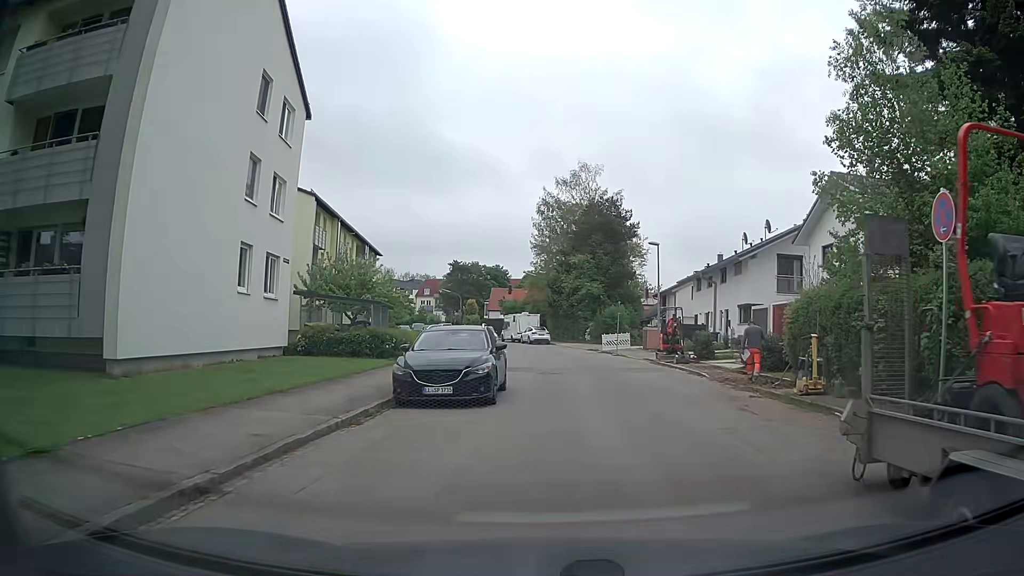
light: Day
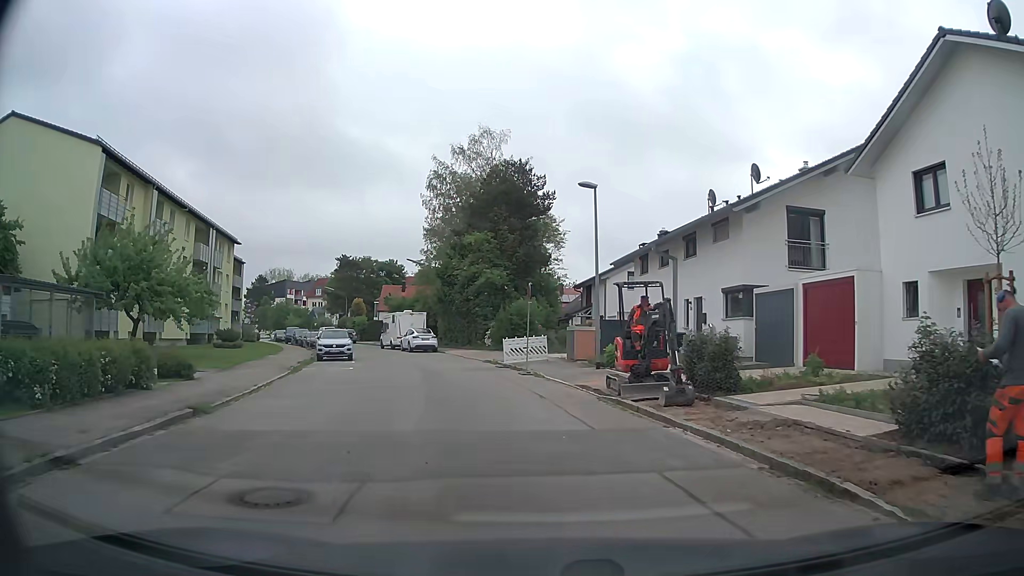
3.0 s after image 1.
(+1.5, +15.6) m; +8°
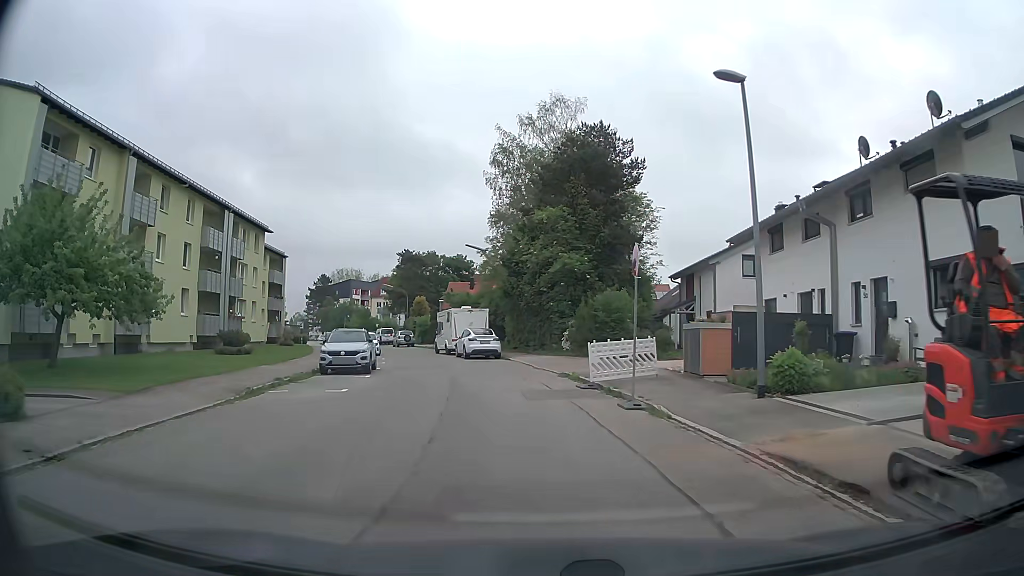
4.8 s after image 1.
(-0.6, +10.1) m; -7°
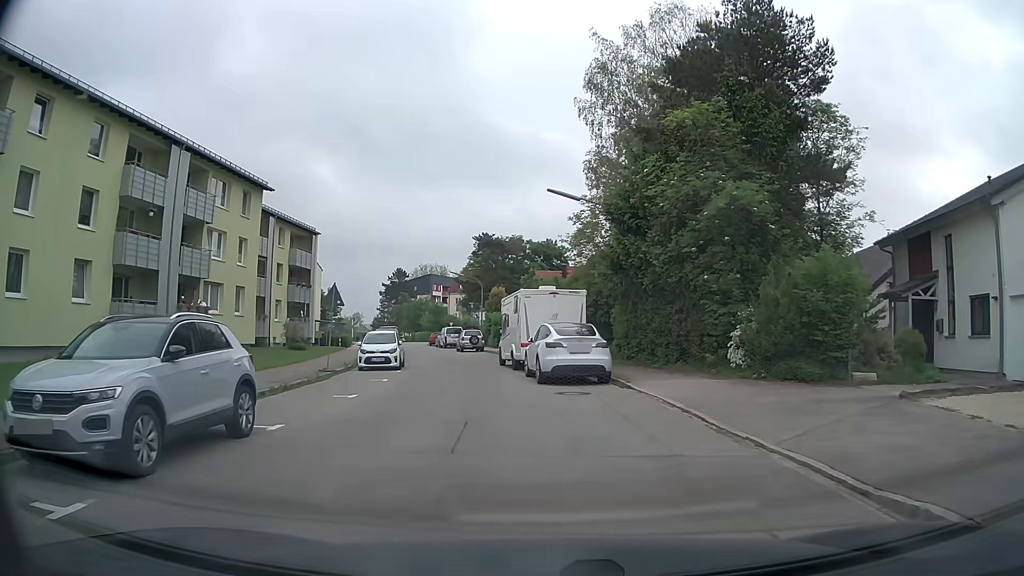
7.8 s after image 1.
(-1.2, +17.8) m; -8°
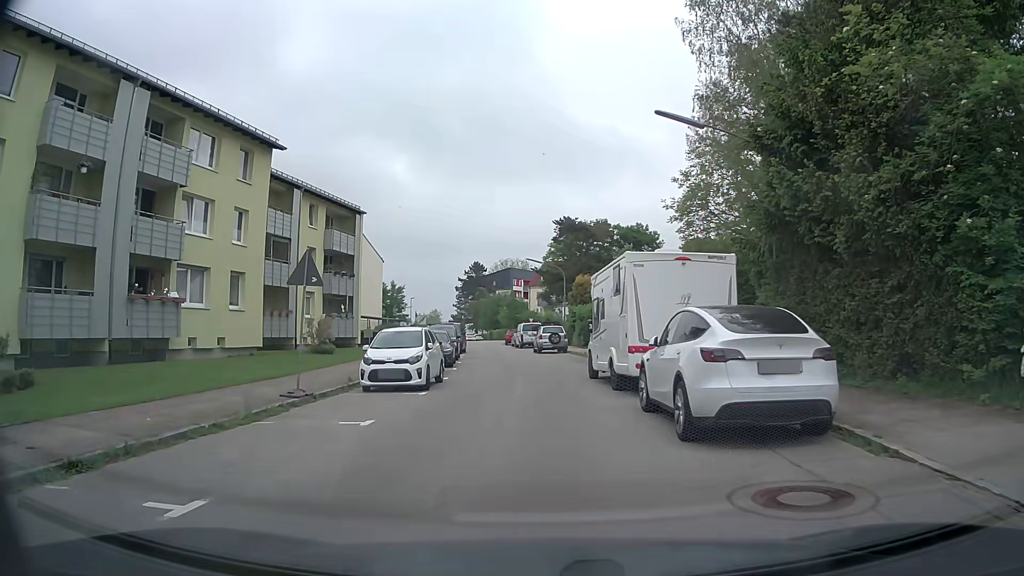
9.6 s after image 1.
(-0.4, +9.7) m; -6°
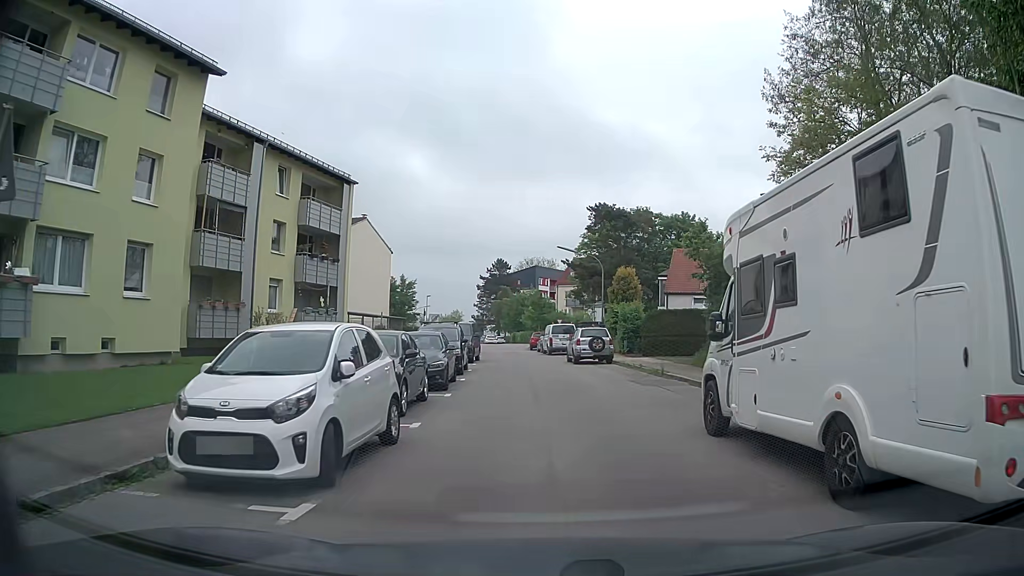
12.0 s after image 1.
(-0.6, +9.9) m; -3°
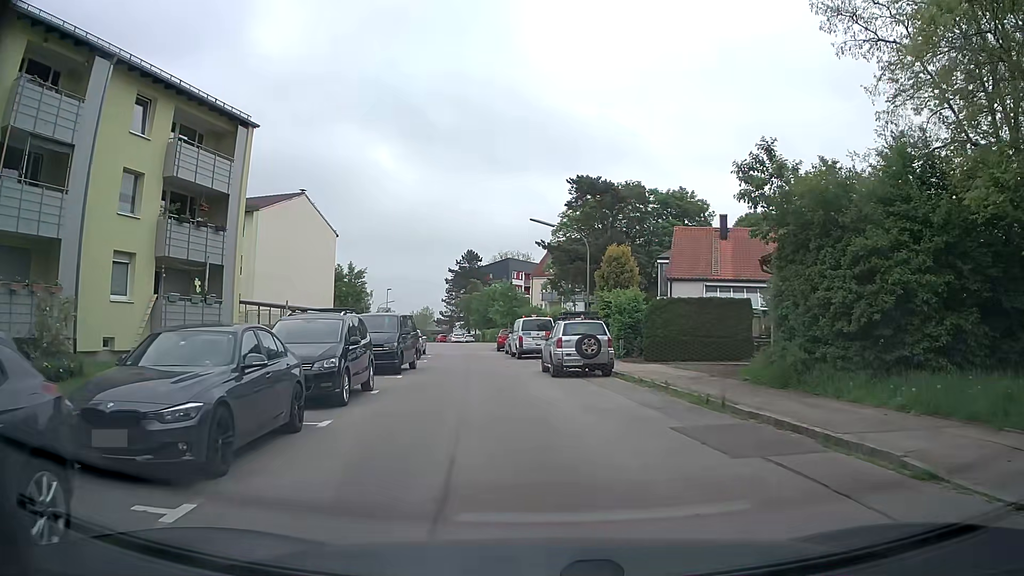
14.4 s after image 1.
(+0.4, +10.7) m; +2°
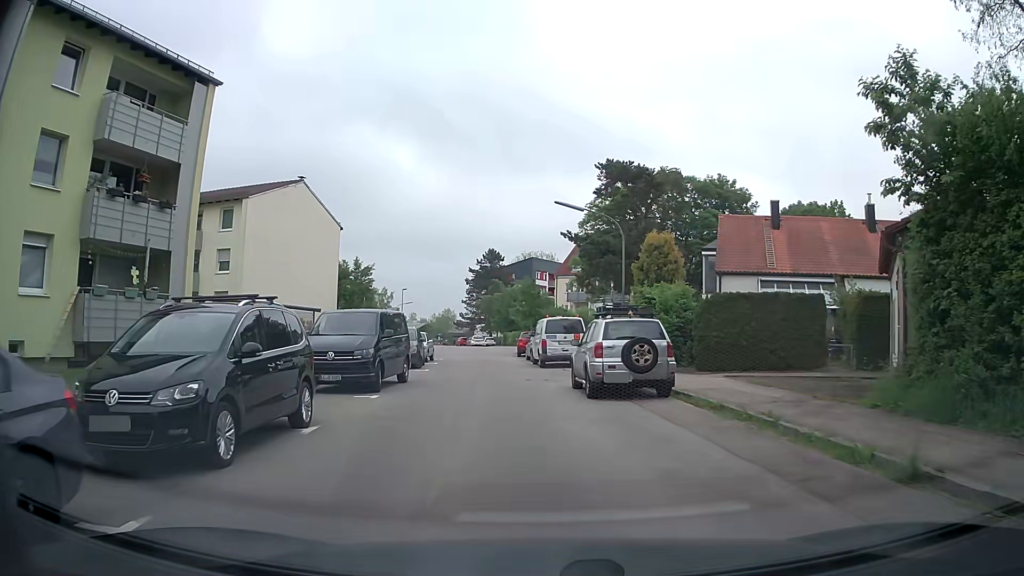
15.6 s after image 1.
(-0.1, +5.7) m; -2°
(-1, +10) (-1, +20) (-2, +30) (-3, +40) (-4, +50) (-4, +60) (-9, +68) (-18, +71) (-28, +72) (-38, +73) m
